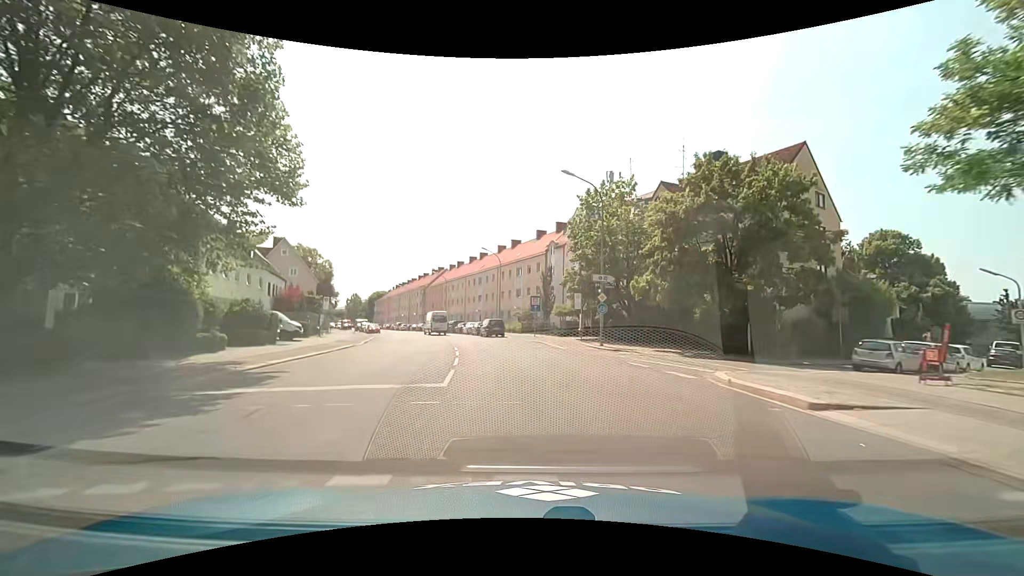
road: secondary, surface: asphalt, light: Day
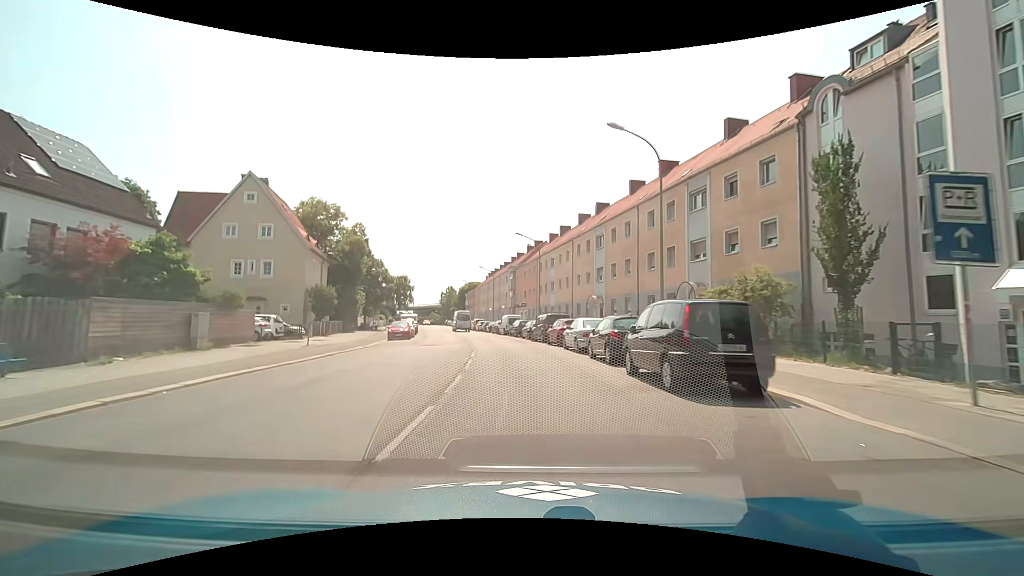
(-4.3, +37.7) m; -13°
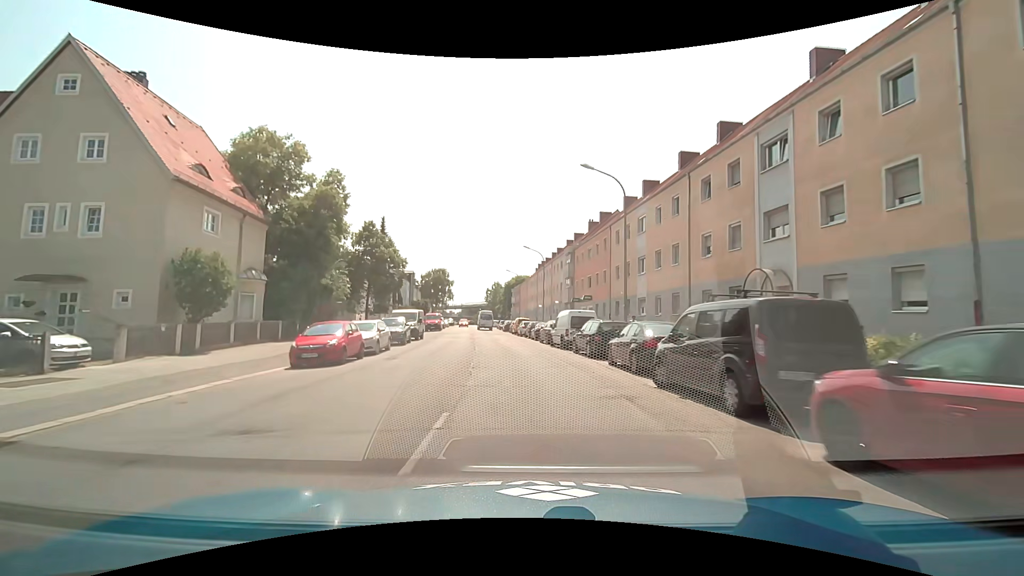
(-1.1, +22.9) m; -6°
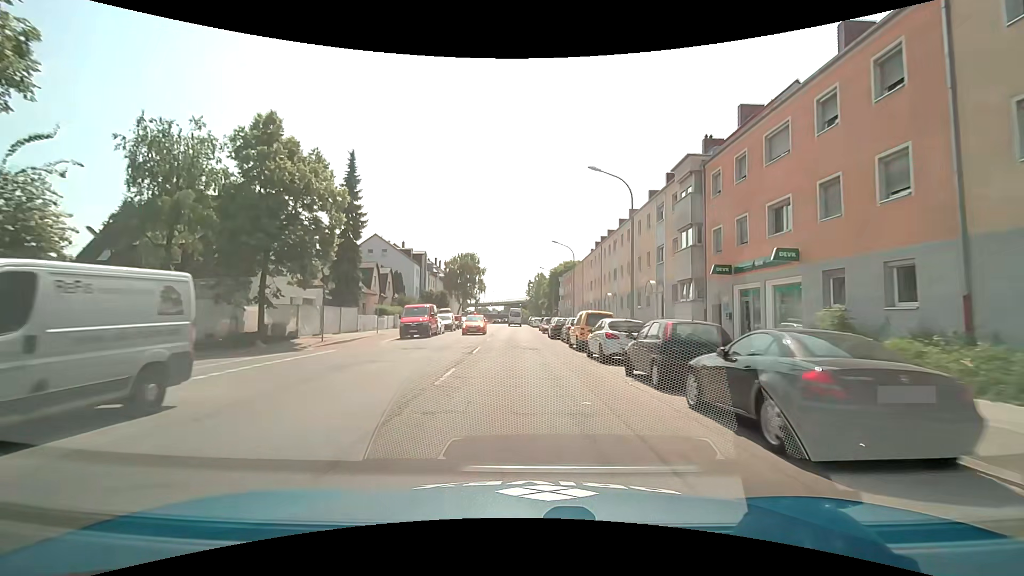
(-1.3, +30.7) m; -5°
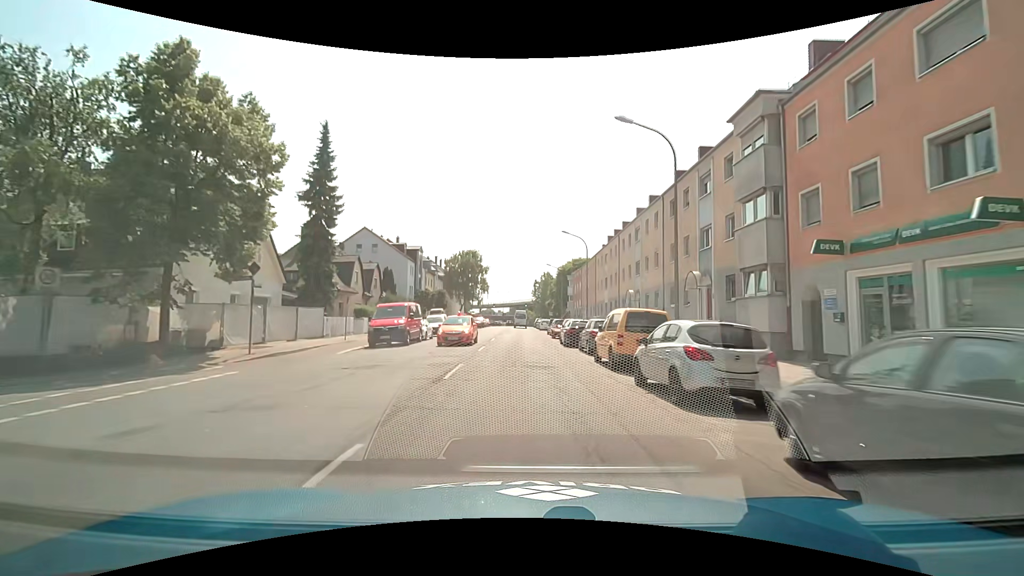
(-0.1, +7.7) m; -1°
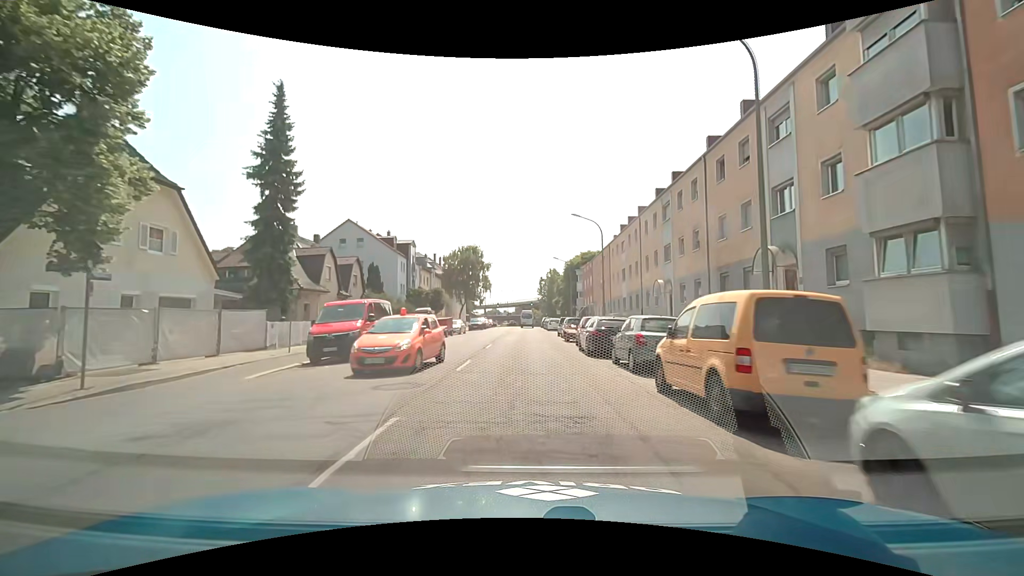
(0.0, +7.7) m; -1°
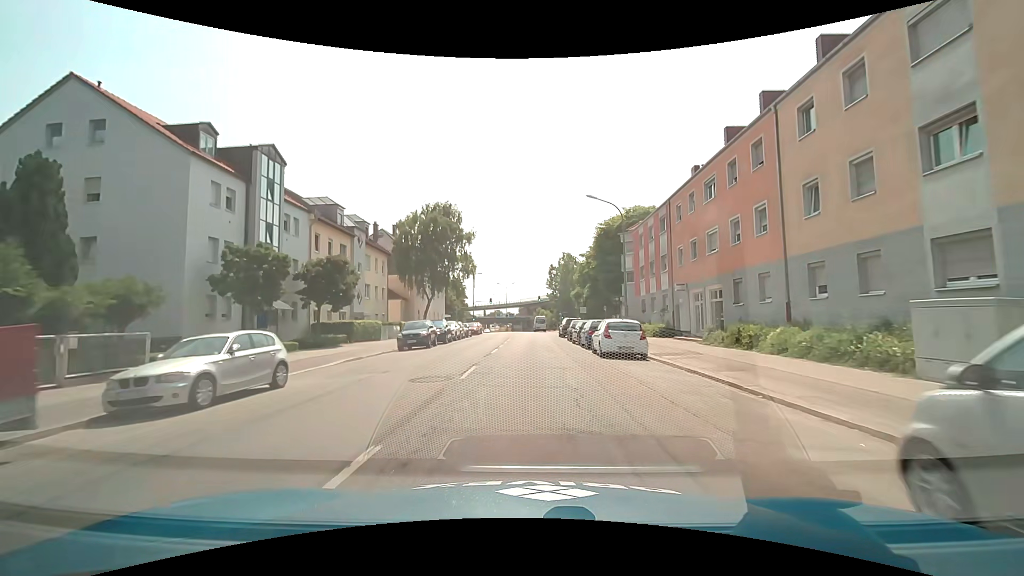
(-0.2, +38.1) m; 0°
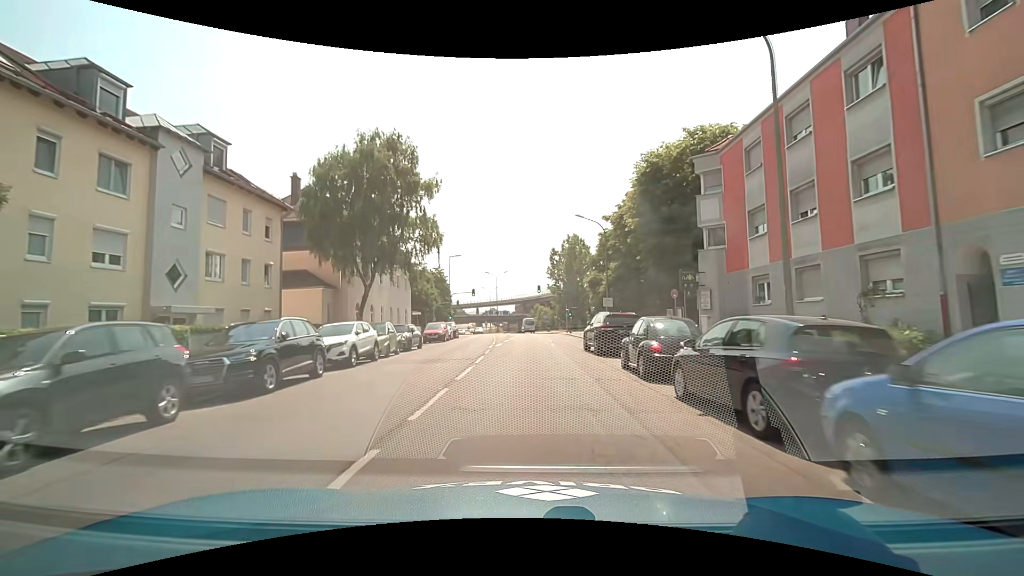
(+0.1, +22.8) m; -1°
(0, +10) (0, +20) (+1, +30) (+1, +40) (+1, +50) (+1, +60) (0, +70) (0, +80) (-1, +90) (-2, +100) m
